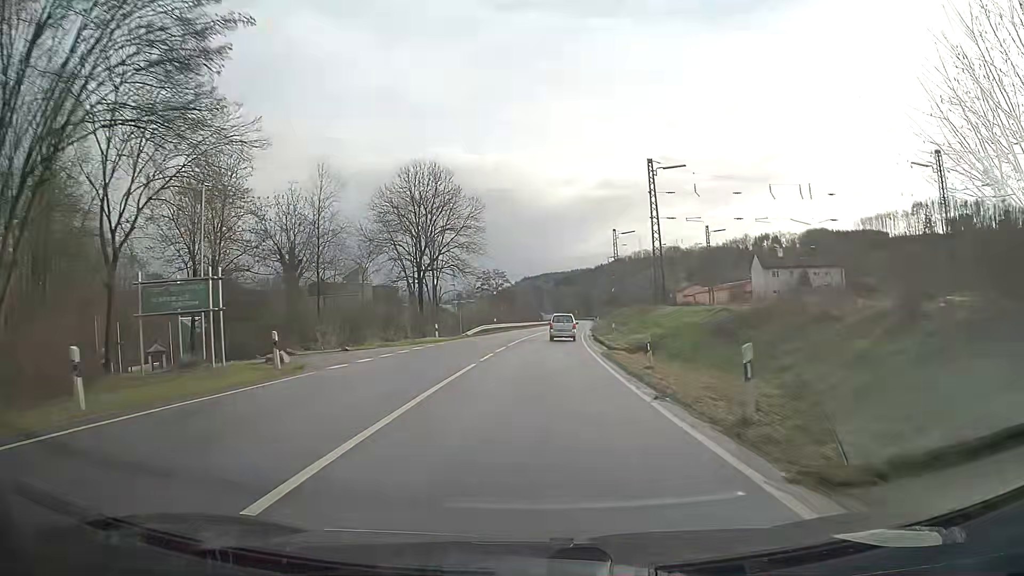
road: primary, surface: asphalt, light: Day
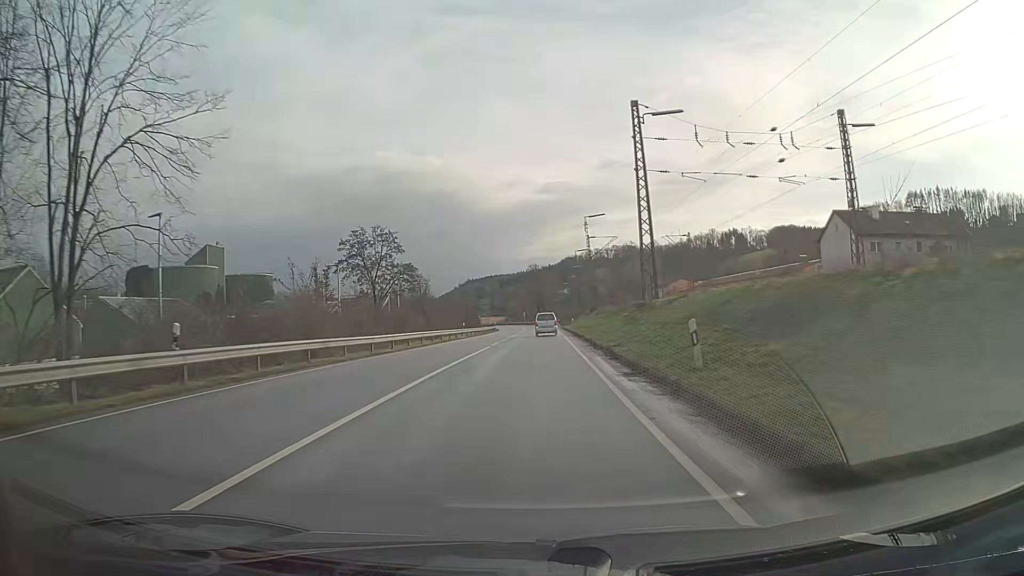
(+2.2, +54.4) m; +4°
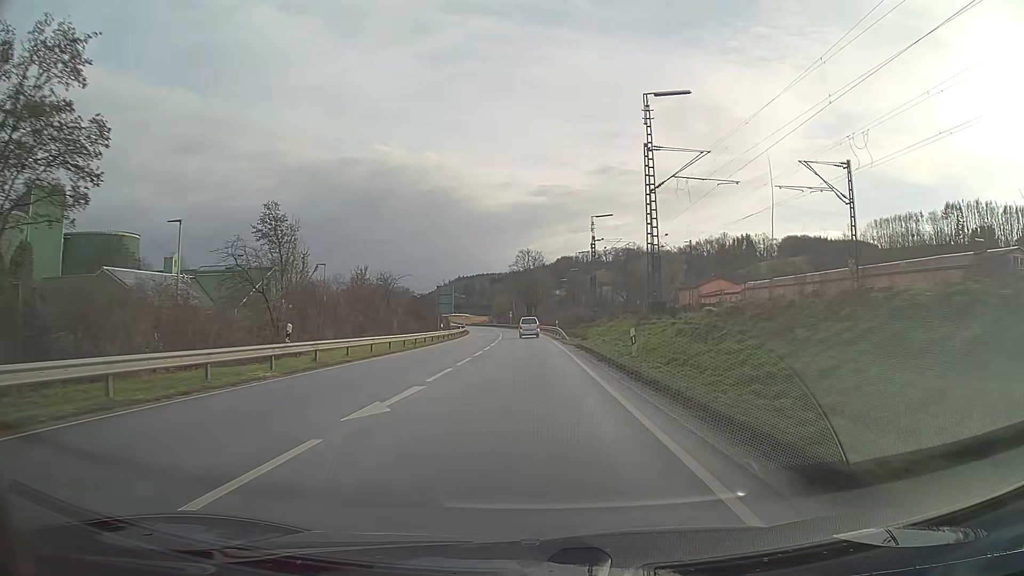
(+0.4, +43.2) m; +1°
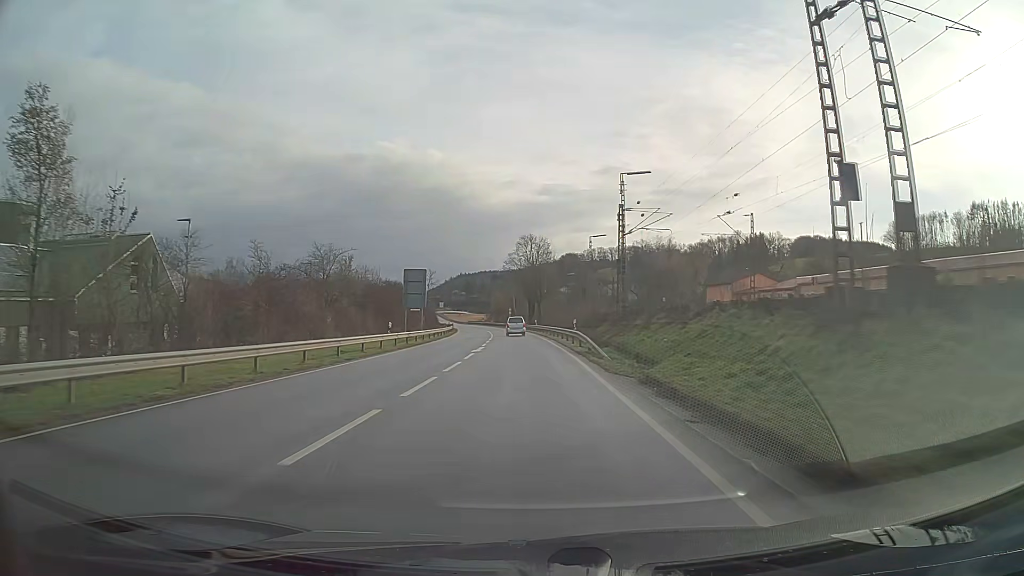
(0.0, +21.4) m; 0°
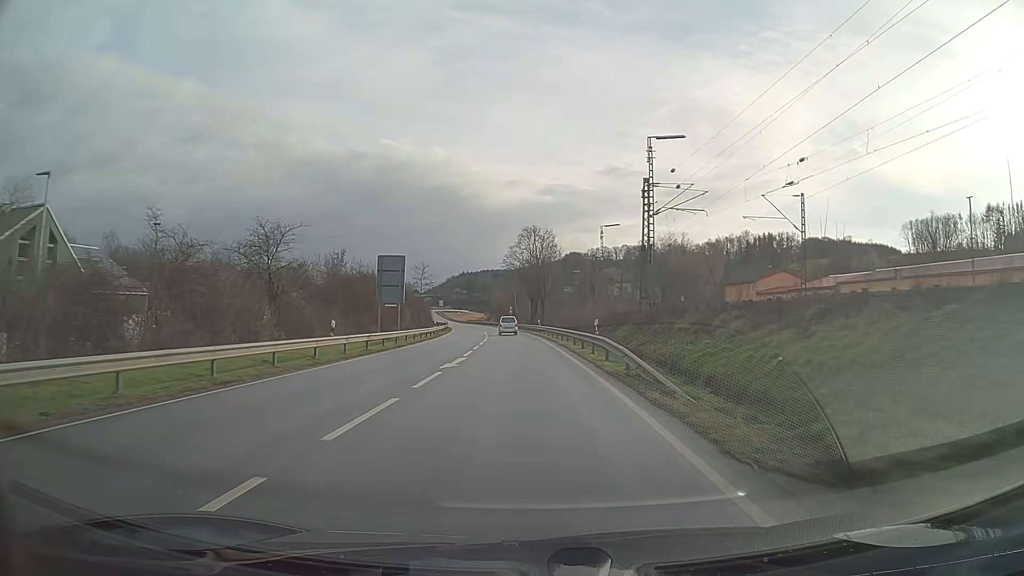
(0.0, +10.7) m; 0°
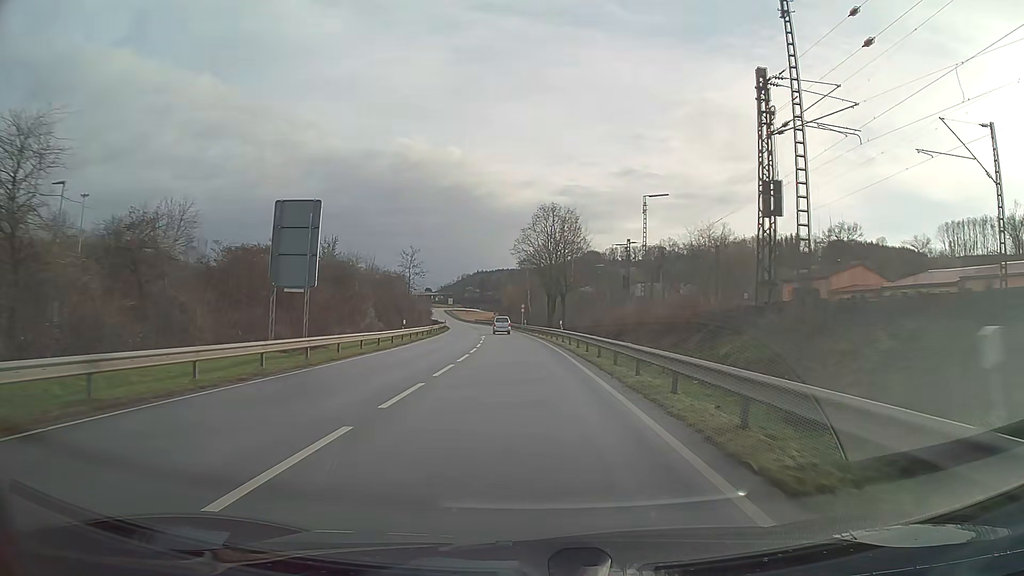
(-0.2, +21.3) m; -1°
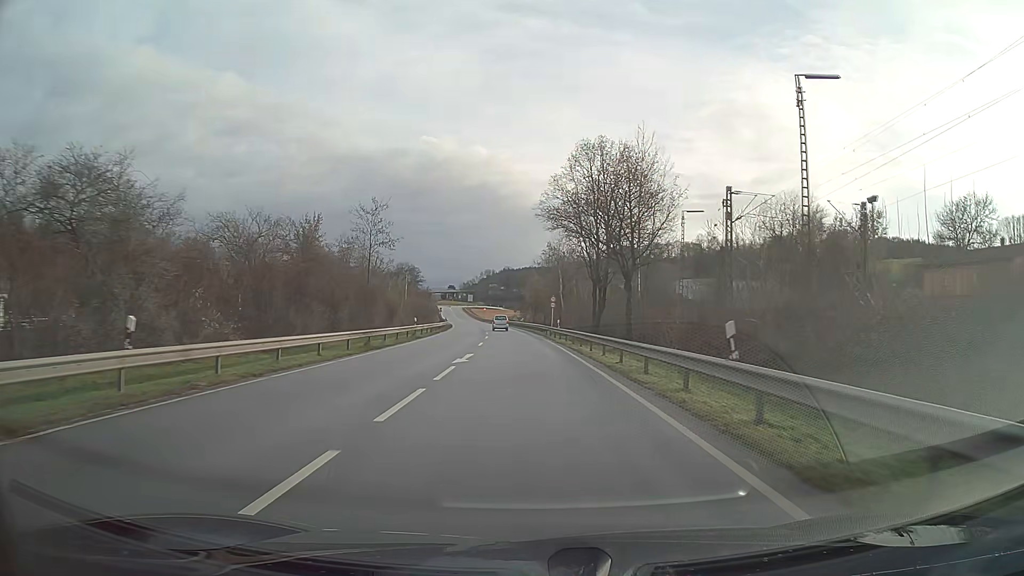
(-0.7, +31.8) m; -2°
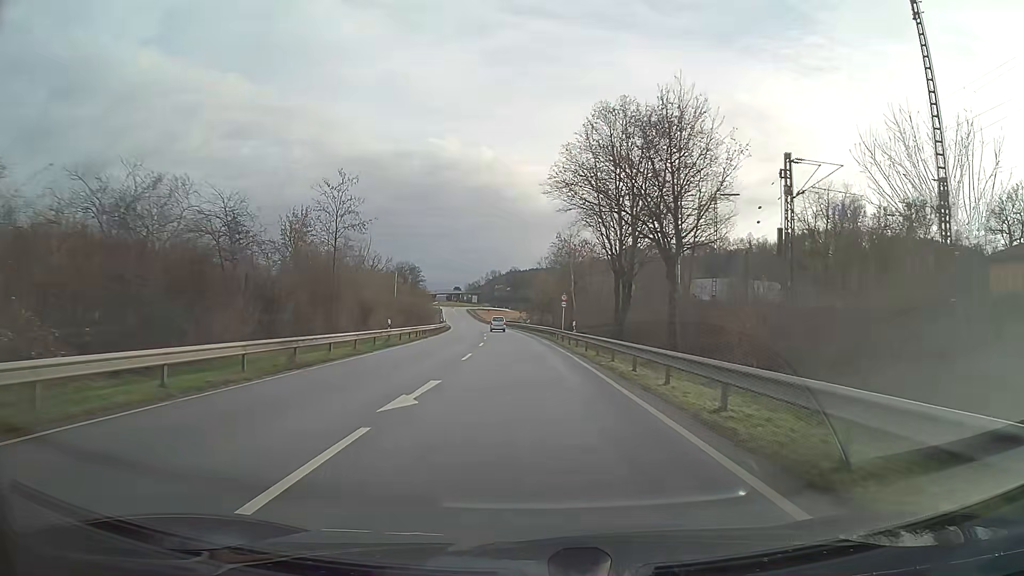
(-0.1, +10.6) m; -1°
(0, +10) (0, +20) (-1, +30) (-1, +40) (-1, +50) (-2, +60) (-3, +70) (-4, +80) (-5, +90) (-6, +100) m
